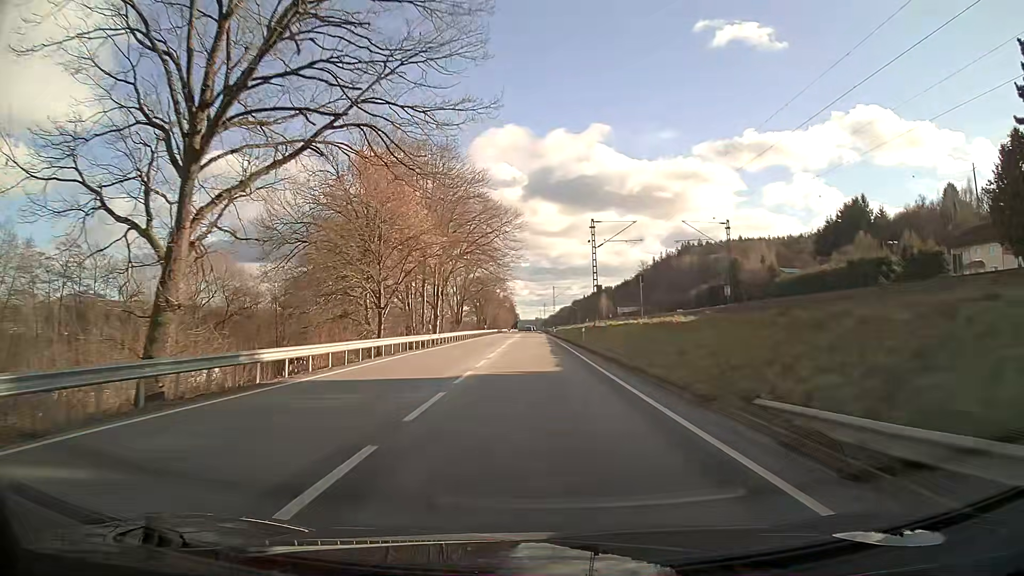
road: primary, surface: asphalt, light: Day
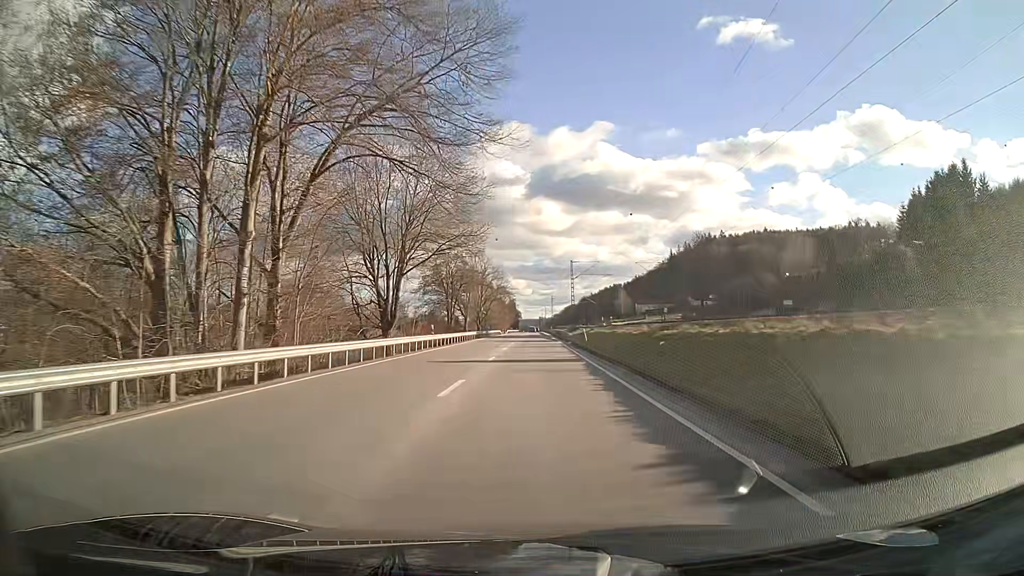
(+0.1, +53.1) m; 0°
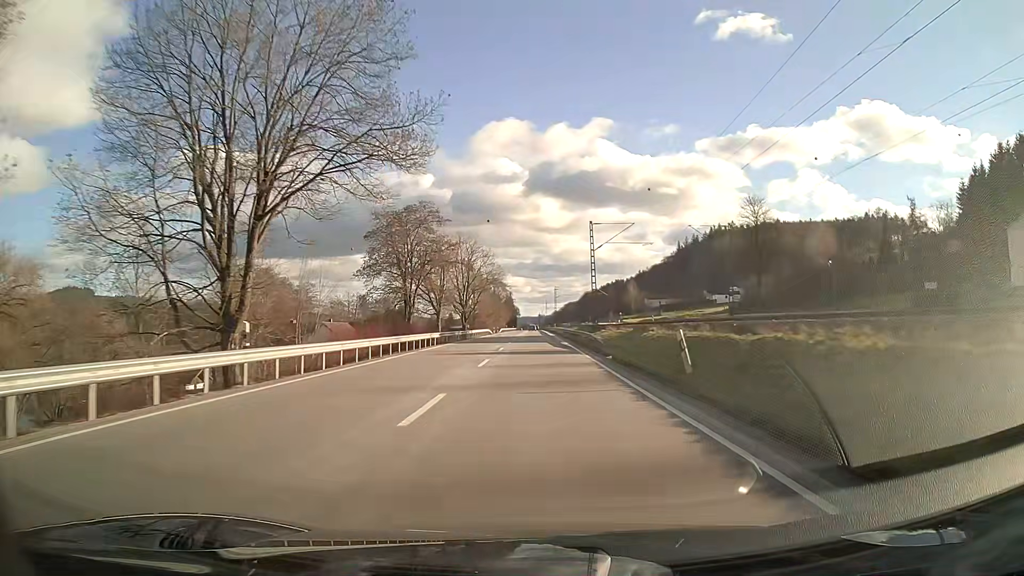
(0.0, +29.0) m; 0°
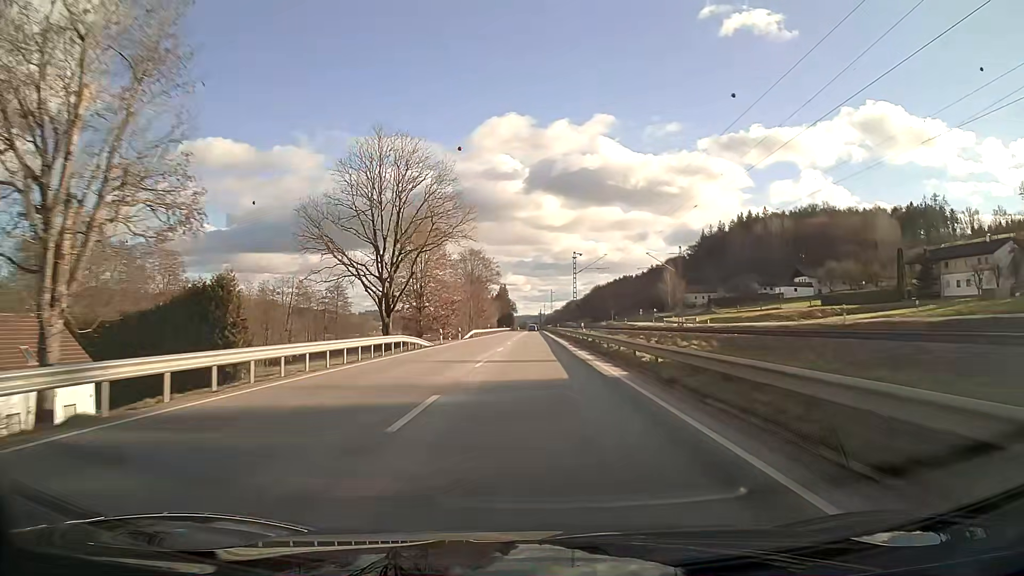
(-0.1, +62.3) m; 0°
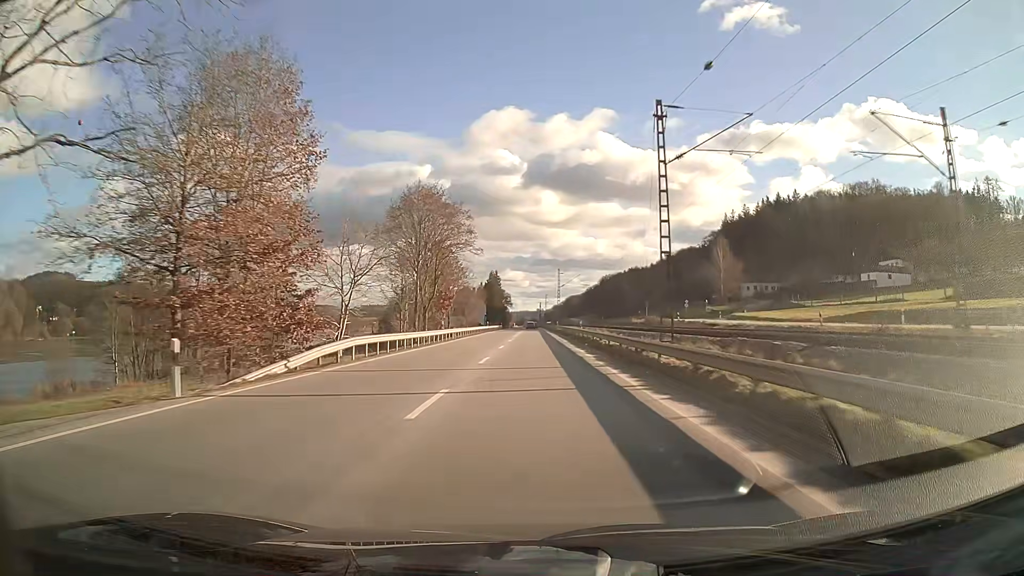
(+0.1, +48.2) m; 0°
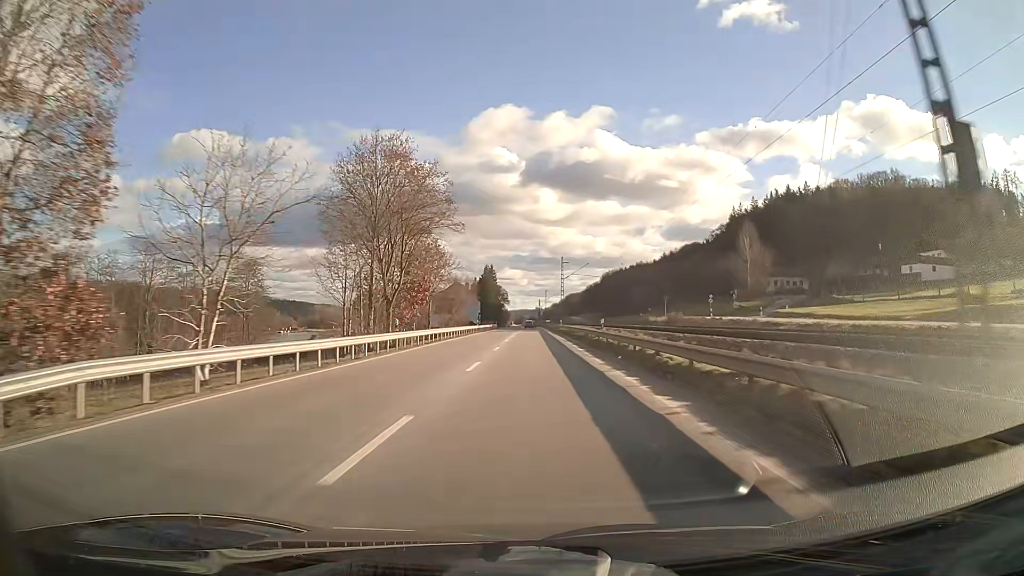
(0.0, +15.9) m; 0°
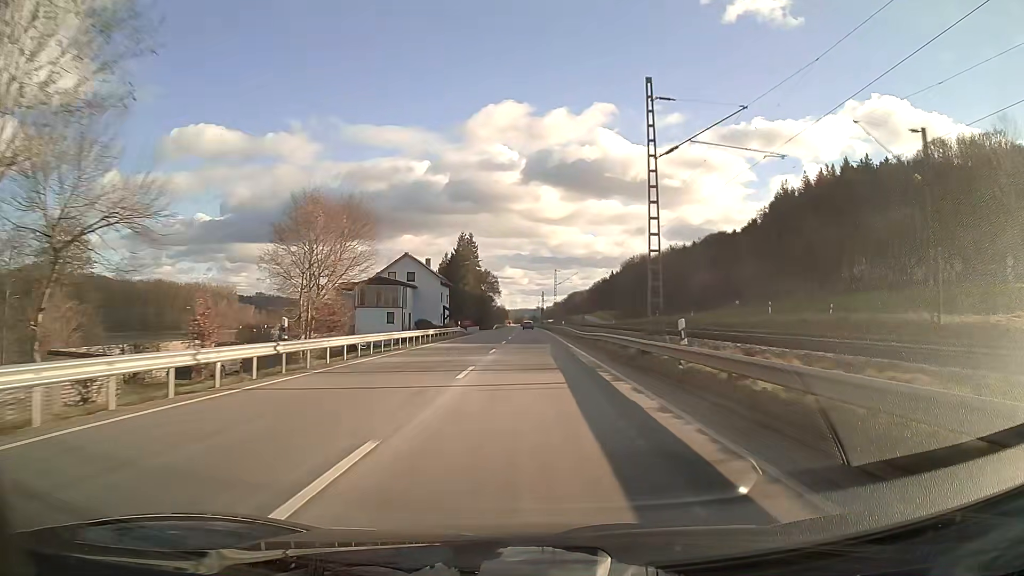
(+0.1, +63.5) m; 0°
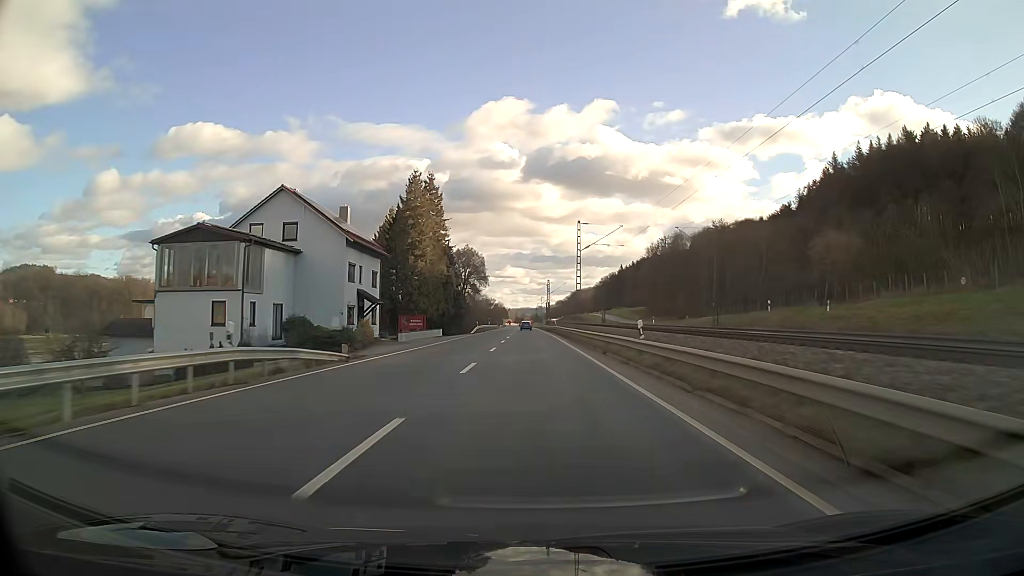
(-0.1, +47.5) m; 0°
(0, +10) (0, +20) (0, +30) (0, +40) (0, +50) (0, +60) (0, +70) (0, +80) (0, +90) (-1, +100) m
